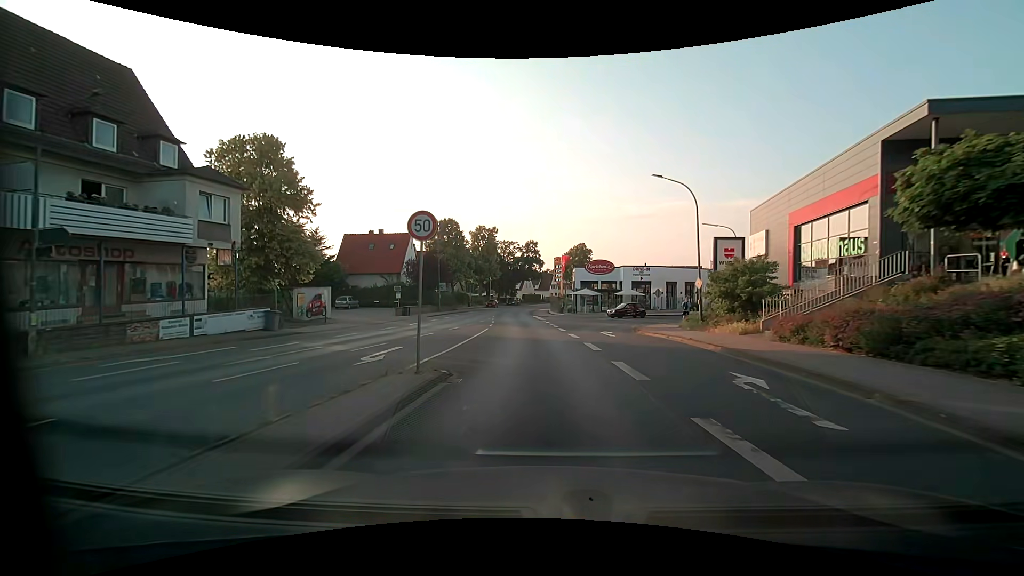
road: primary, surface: asphalt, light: Day
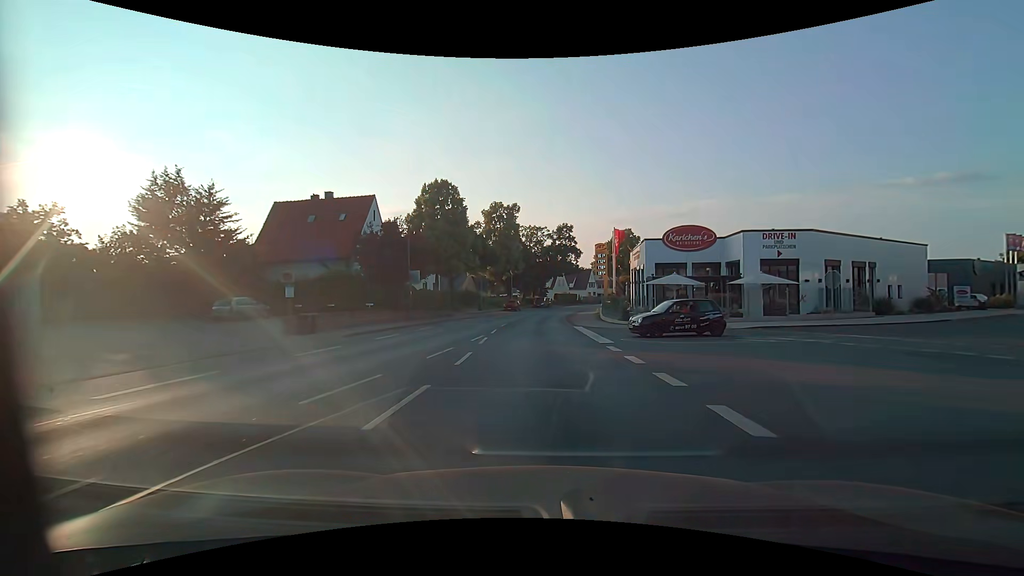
(-1.1, +26.3) m; -4°
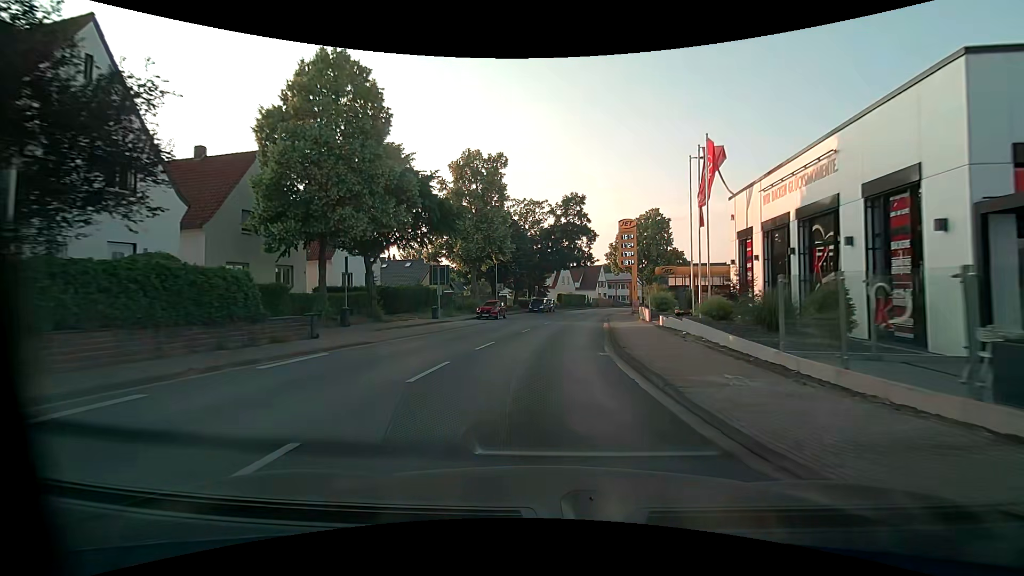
(-0.2, +27.6) m; +1°
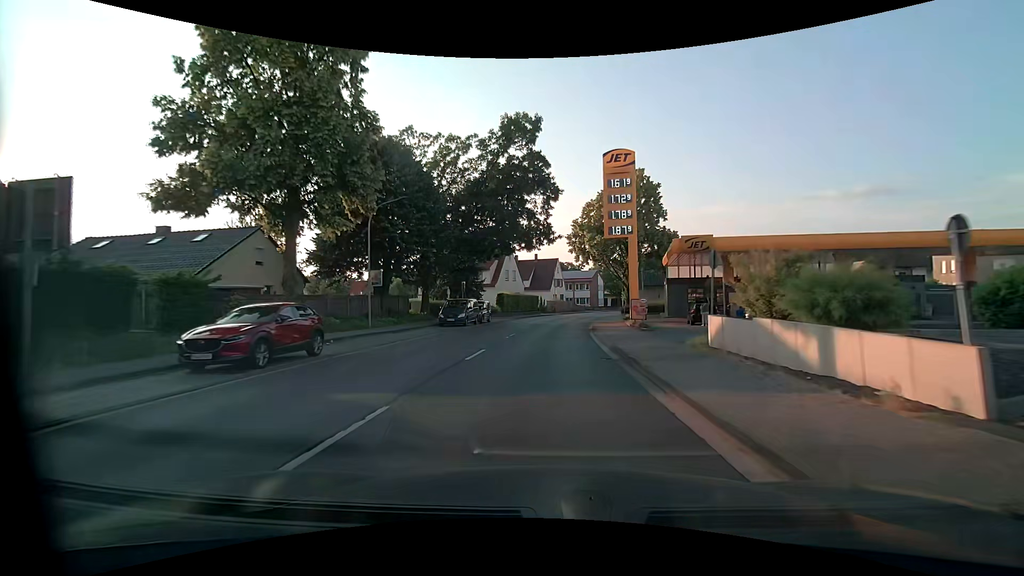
(+1.3, +28.6) m; +5°
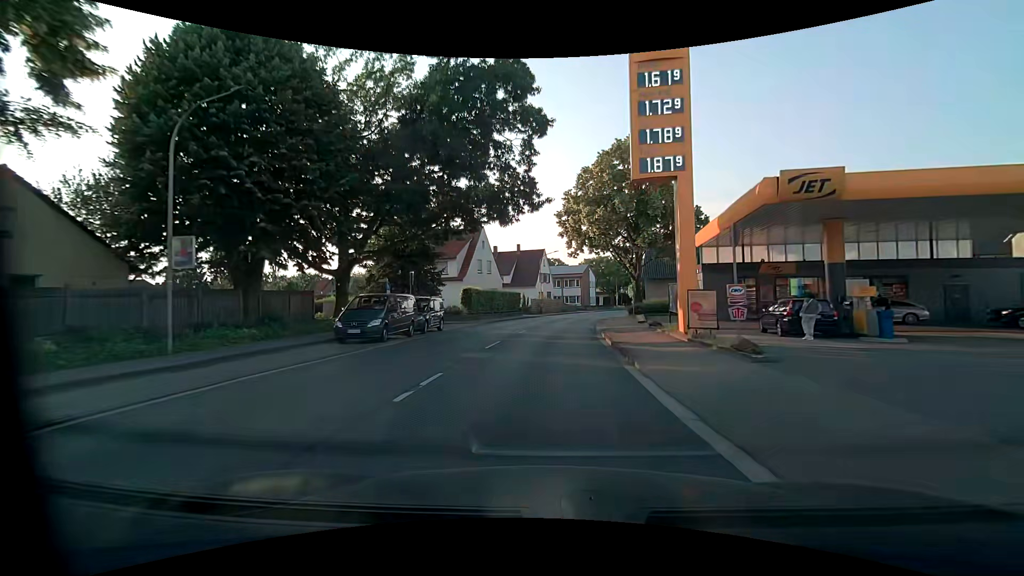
(+0.2, +14.7) m; +1°
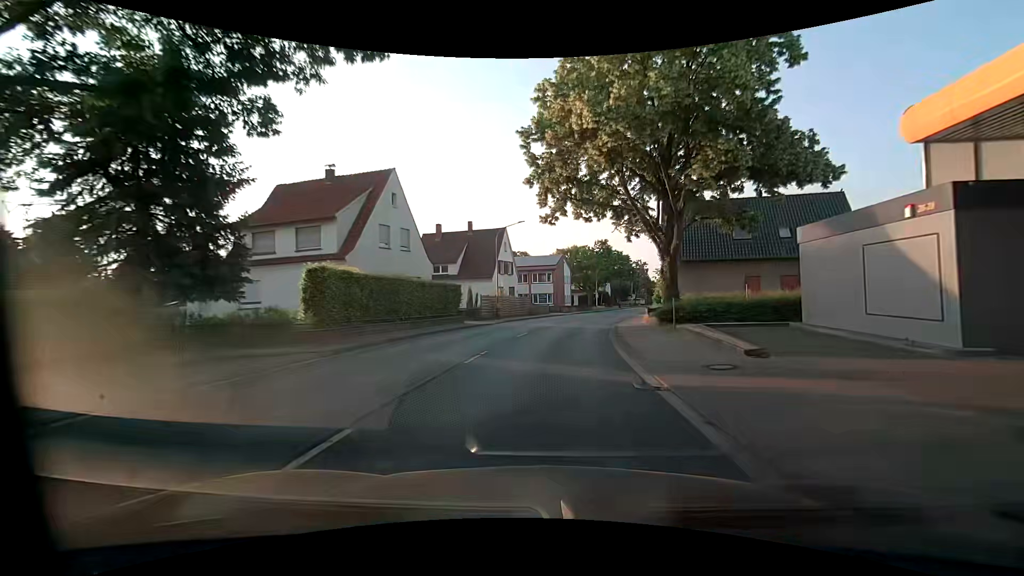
(+0.7, +22.3) m; +4°
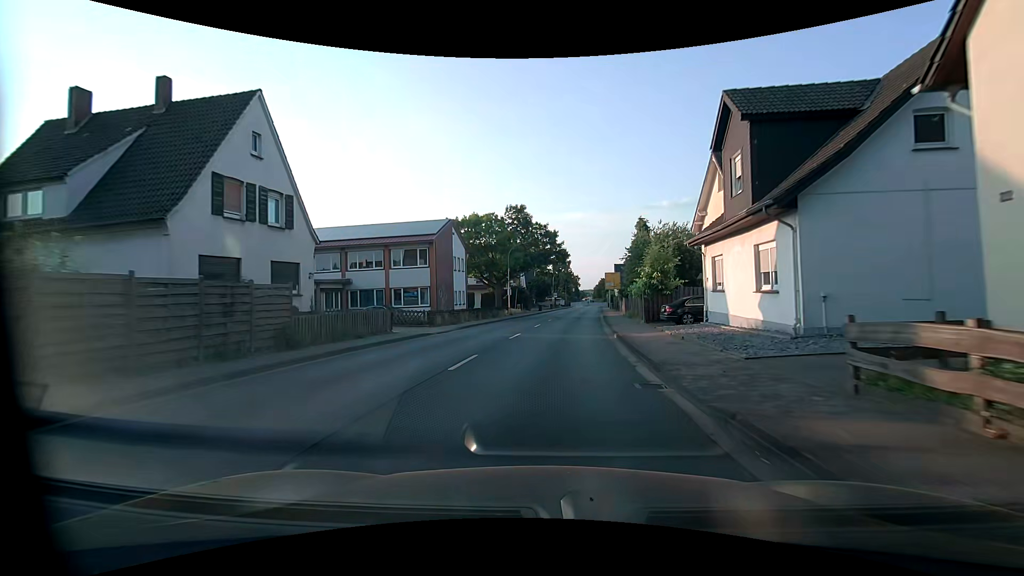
(+3.3, +36.5) m; +10°
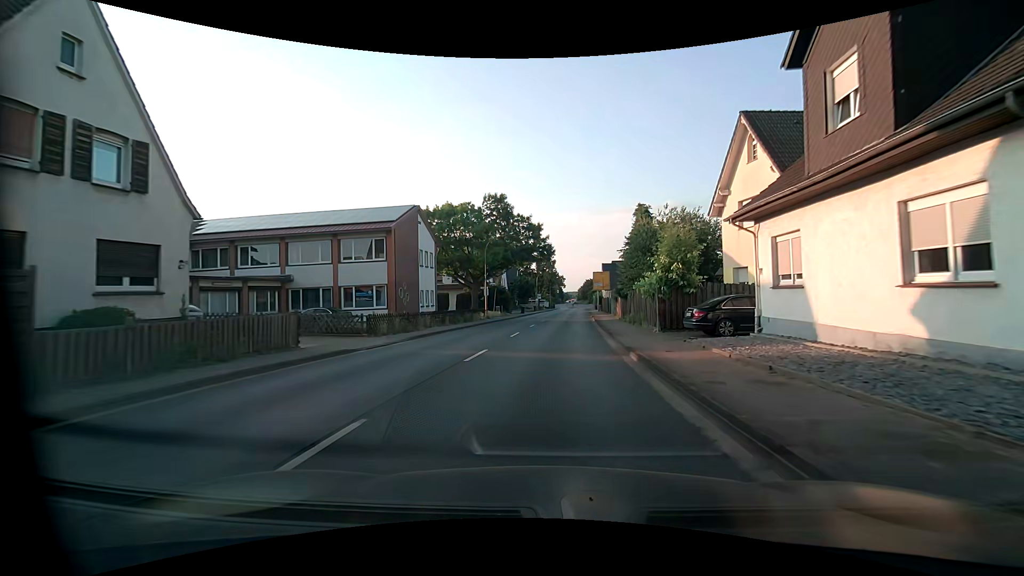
(+0.1, +7.3) m; +2°
(0, +10) (+1, +20) (+1, +30) (+2, +40) (+3, +50) (+3, +60) (+4, +70) (+5, +80) (+6, +90) (+6, +100) m
